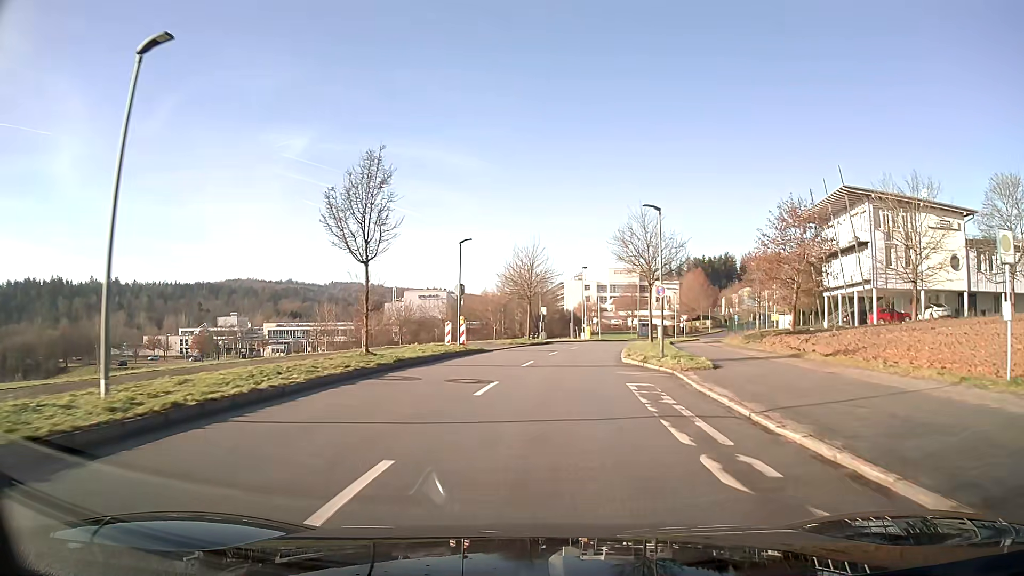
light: Day
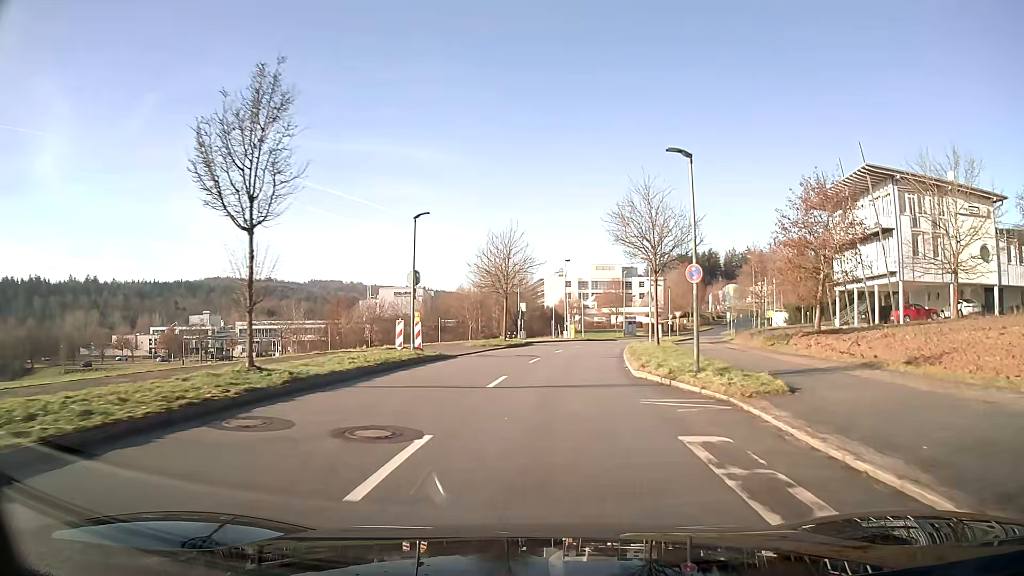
(+0.1, +7.5) m; +2°
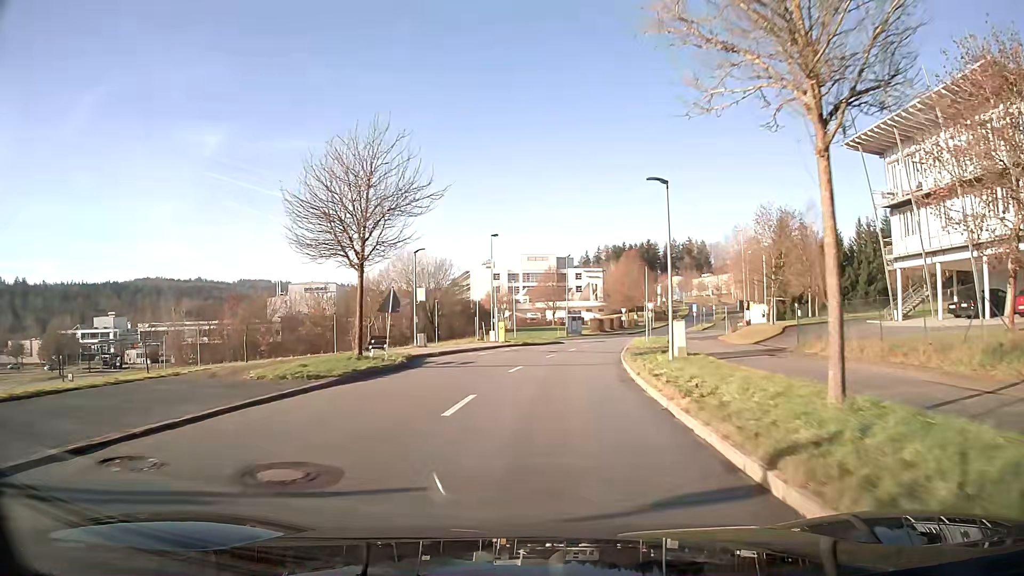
(+1.1, +22.3) m; +6°
